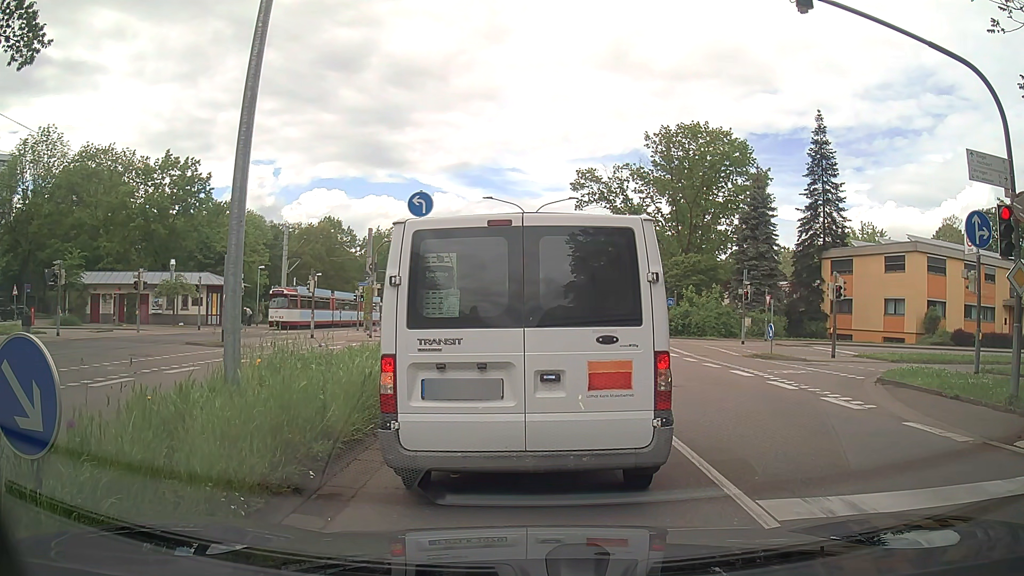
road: secondary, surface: asphalt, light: Day
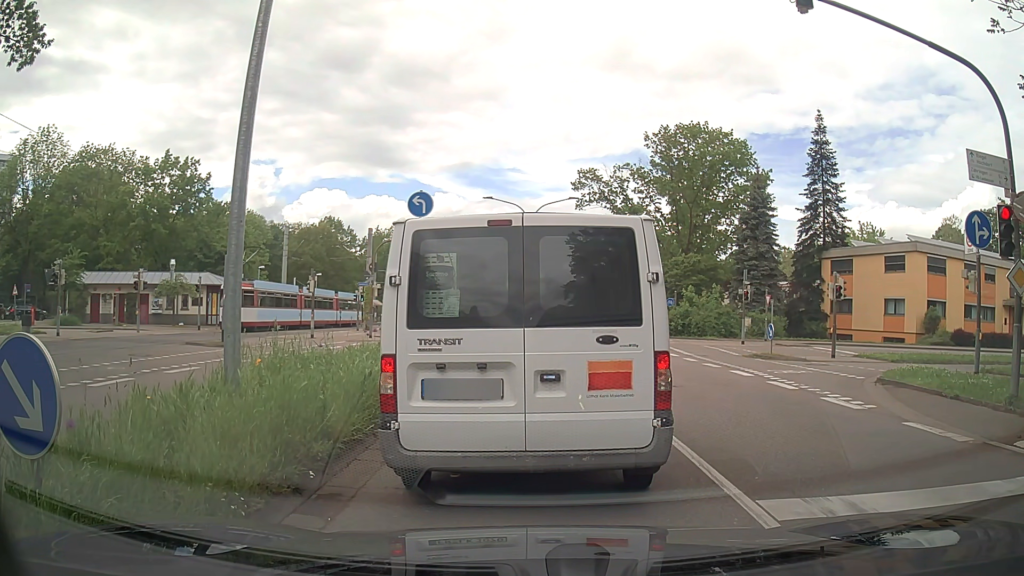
(0.0, 0.0) m; 0°
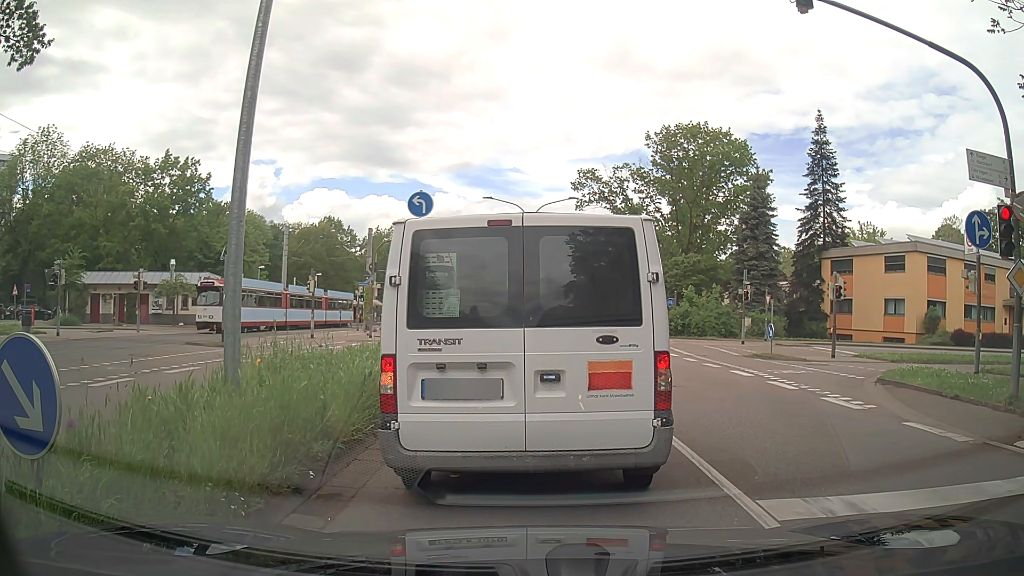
(0.0, 0.0) m; 0°
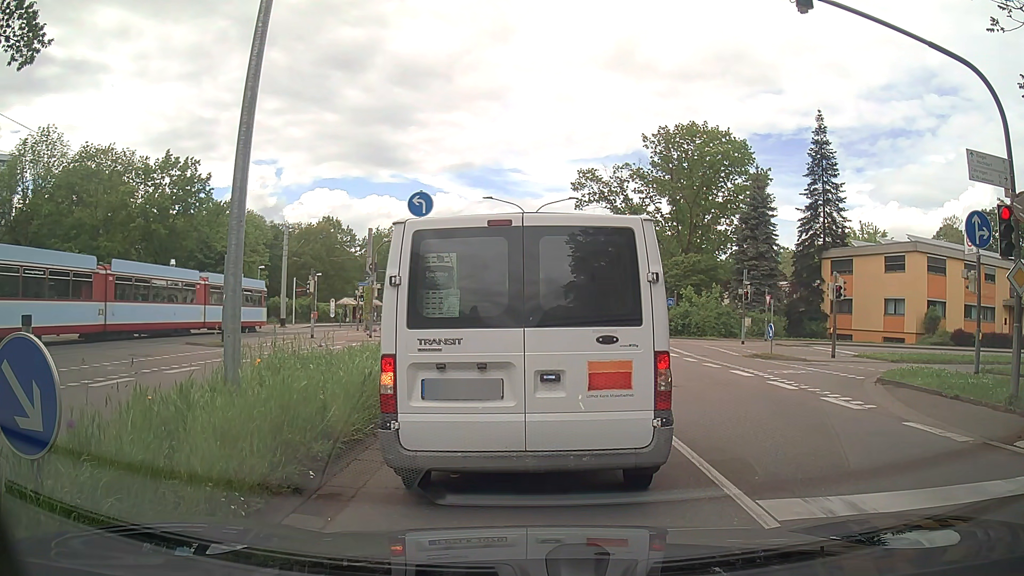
(0.0, 0.0) m; 0°
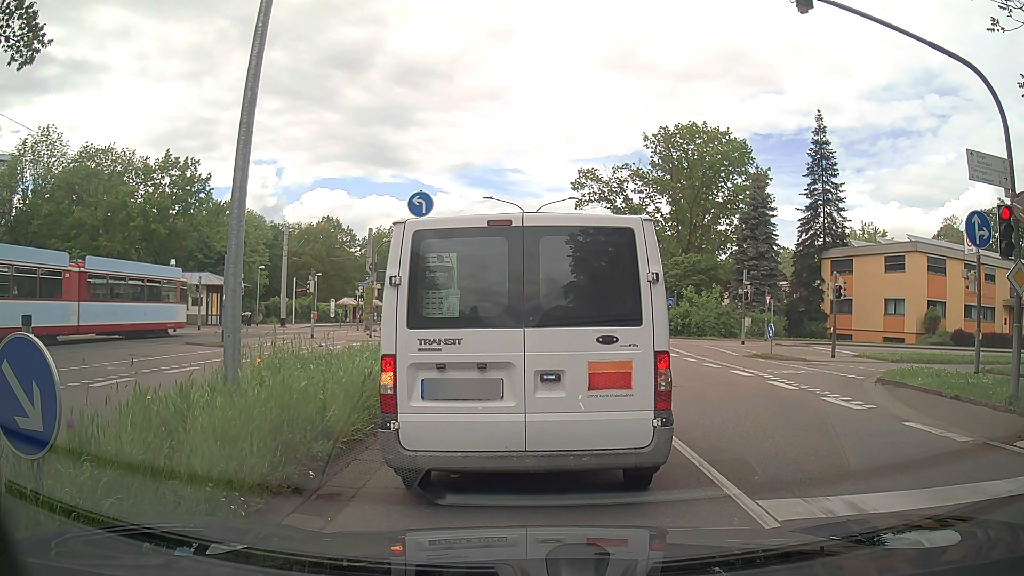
(0.0, 0.0) m; 0°
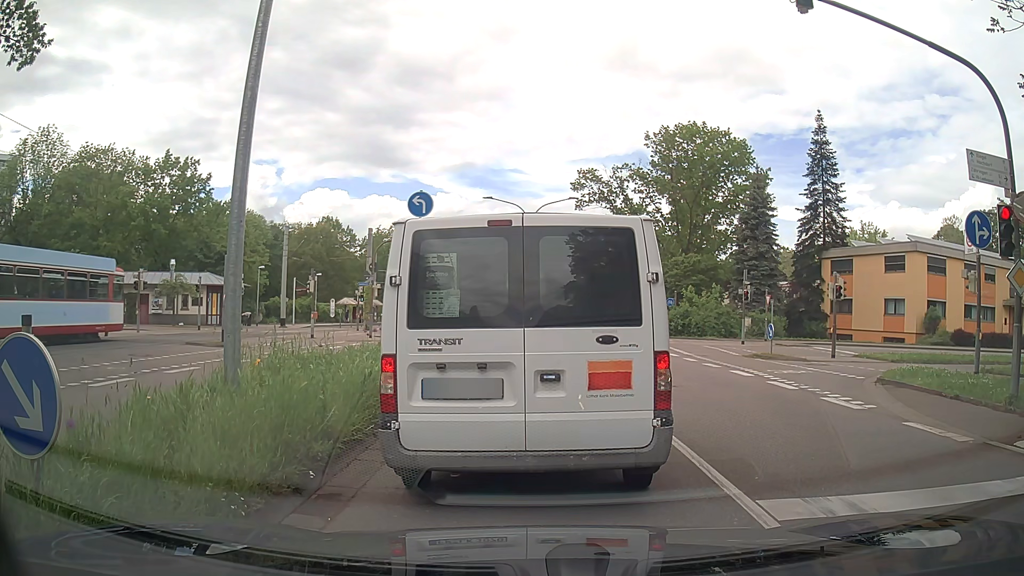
(0.0, 0.0) m; 0°
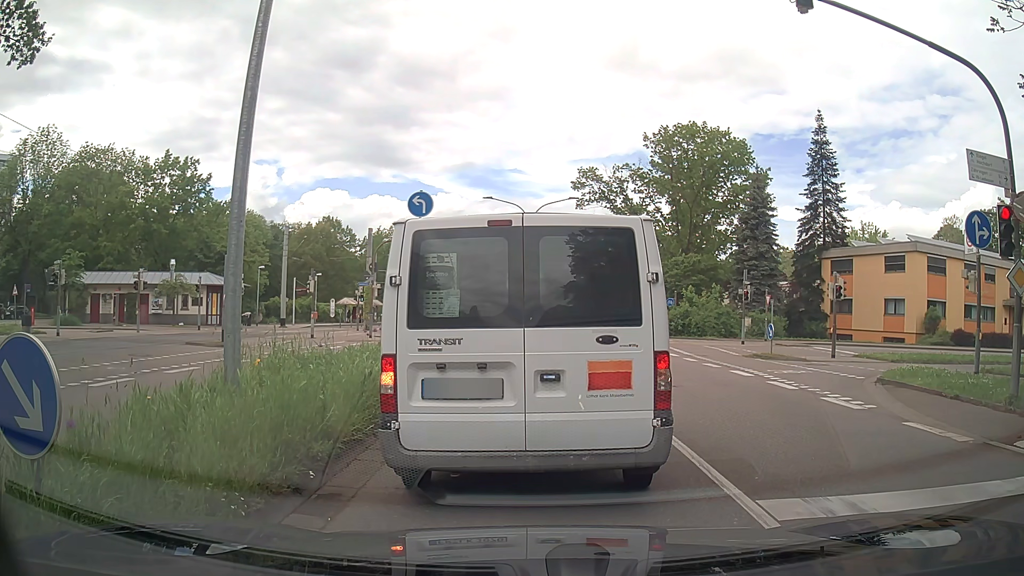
(0.0, 0.0) m; 0°
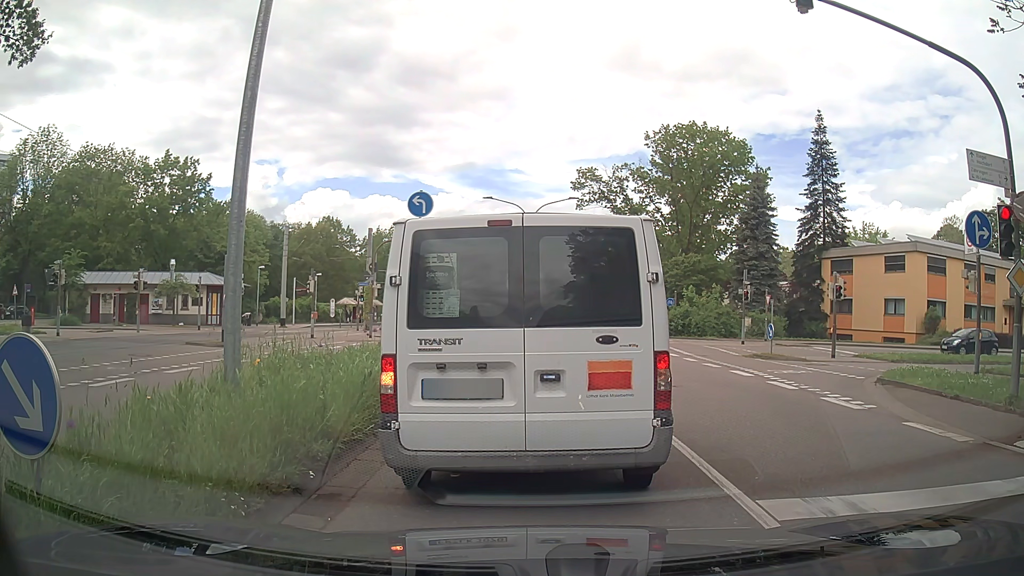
(0.0, 0.0) m; 0°
